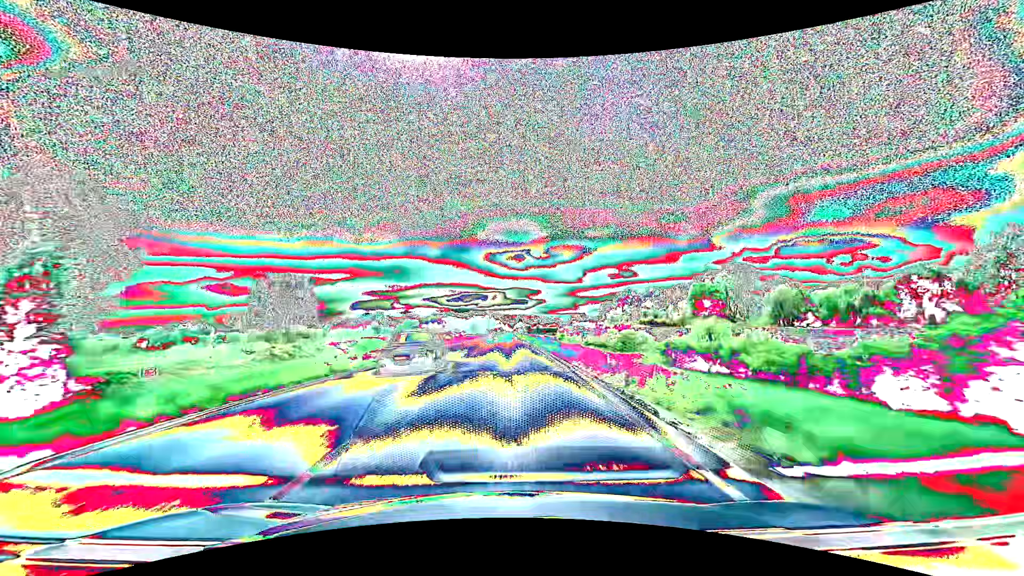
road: primary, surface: asphalt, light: Day
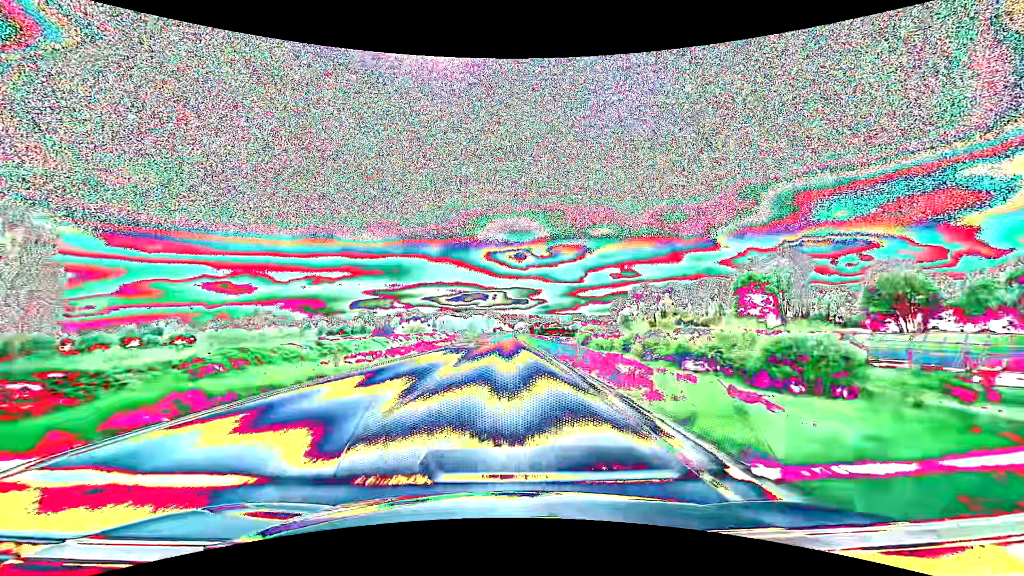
(0.0, +31.7) m; 0°
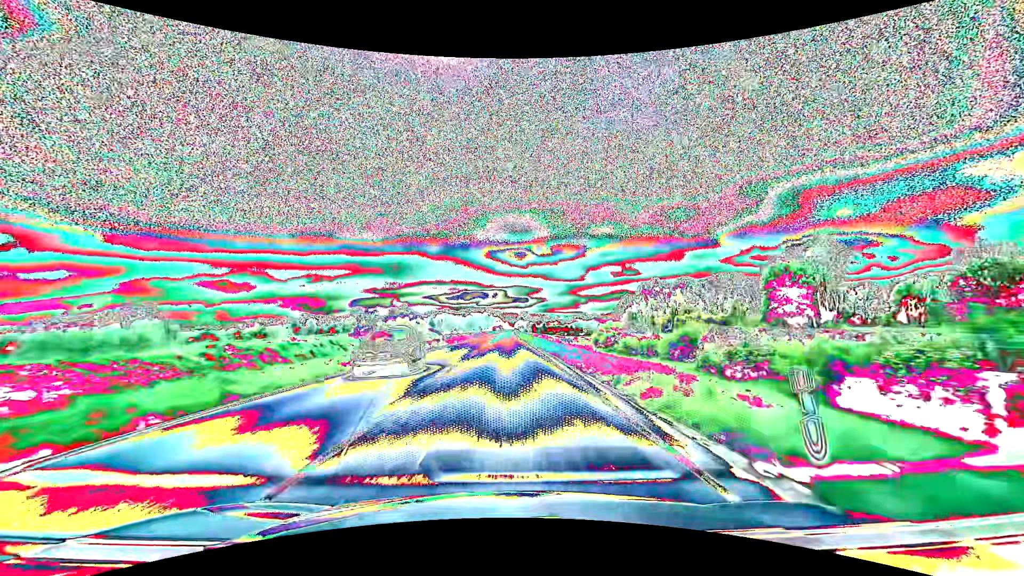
(0.0, +15.8) m; 0°
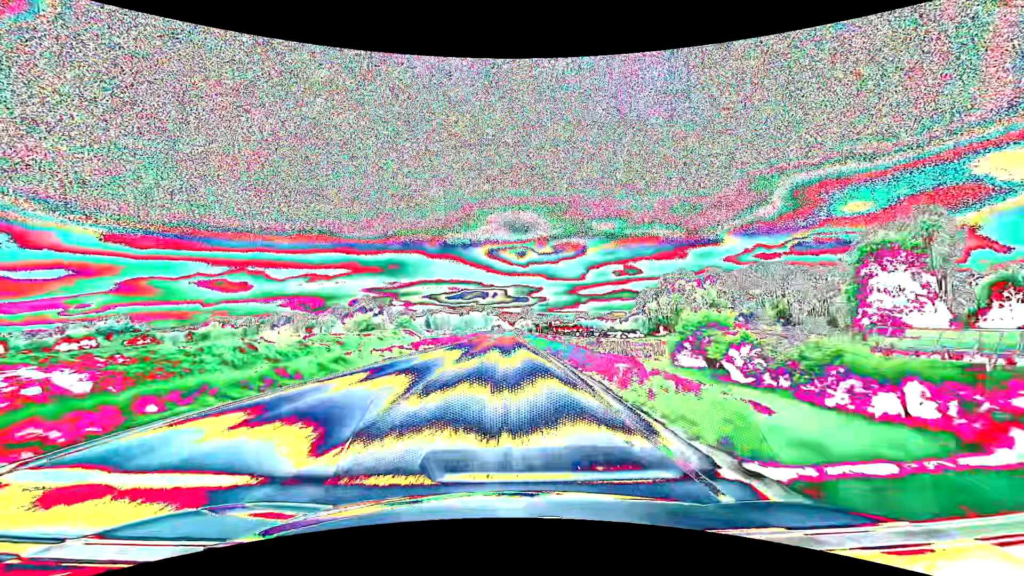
(0.0, +31.6) m; 0°
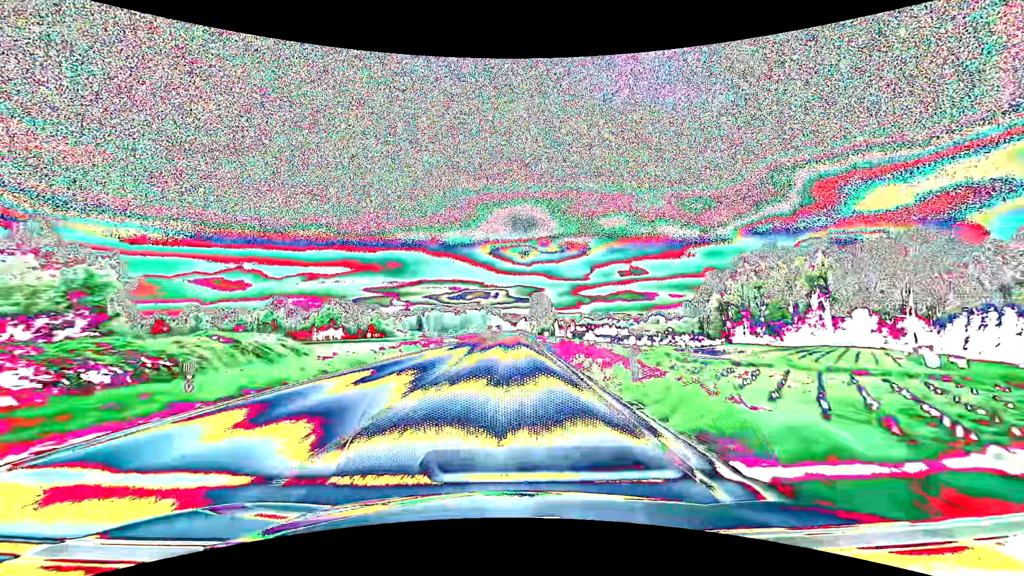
(-0.1, +63.4) m; 0°
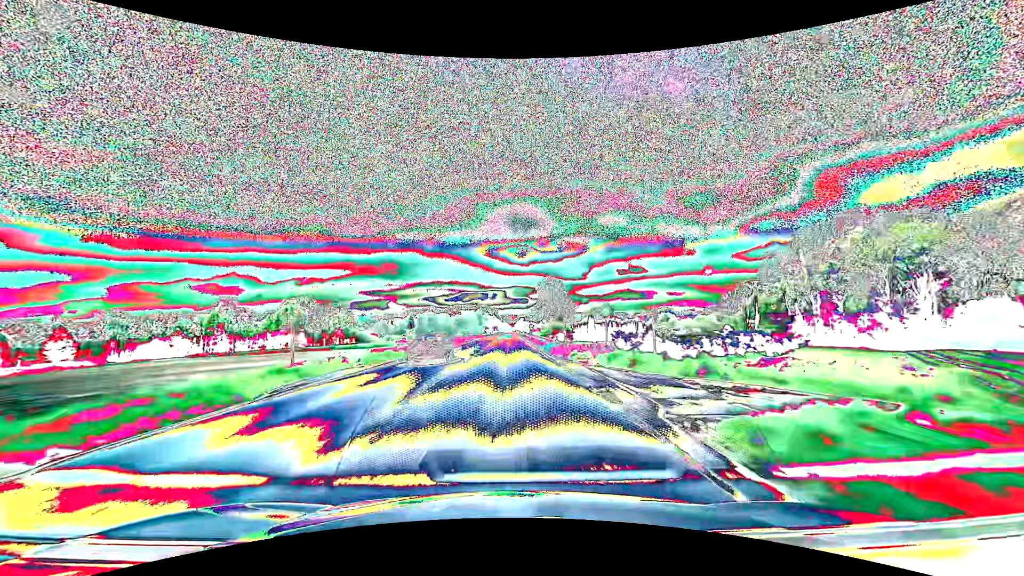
(+0.1, +31.7) m; 0°
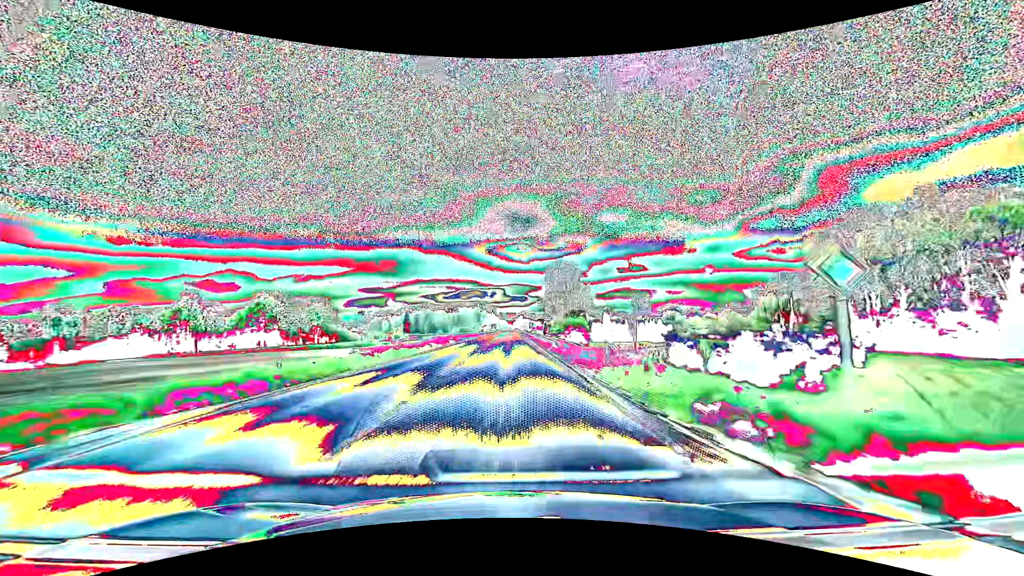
(0.0, +15.8) m; 0°
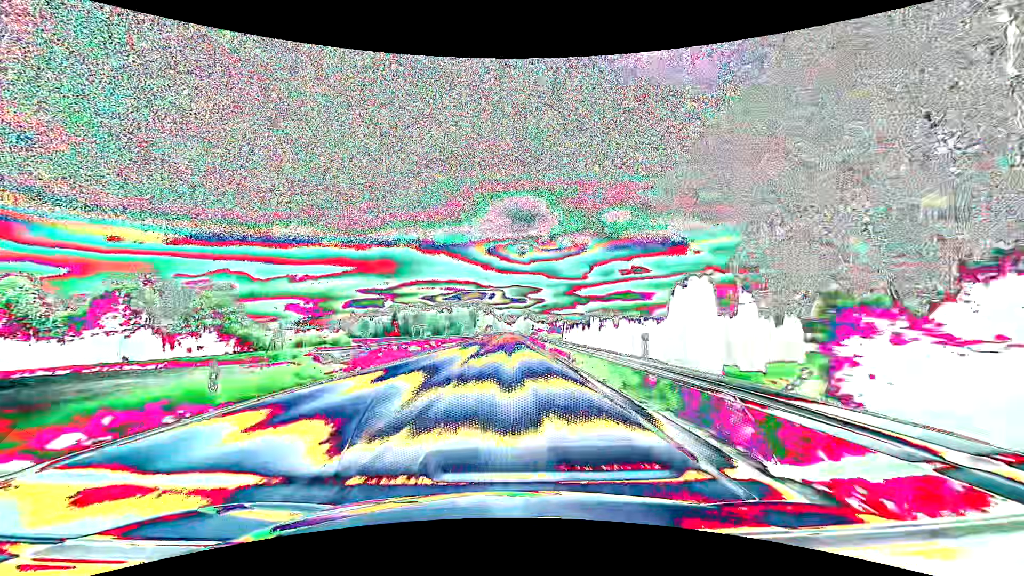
(+0.1, +47.5) m; 0°
(0, +10) (0, +20) (0, +30) (0, +40) (0, +50) (0, +60) (0, +70) (0, +80) (0, +90) (0, +100) m
